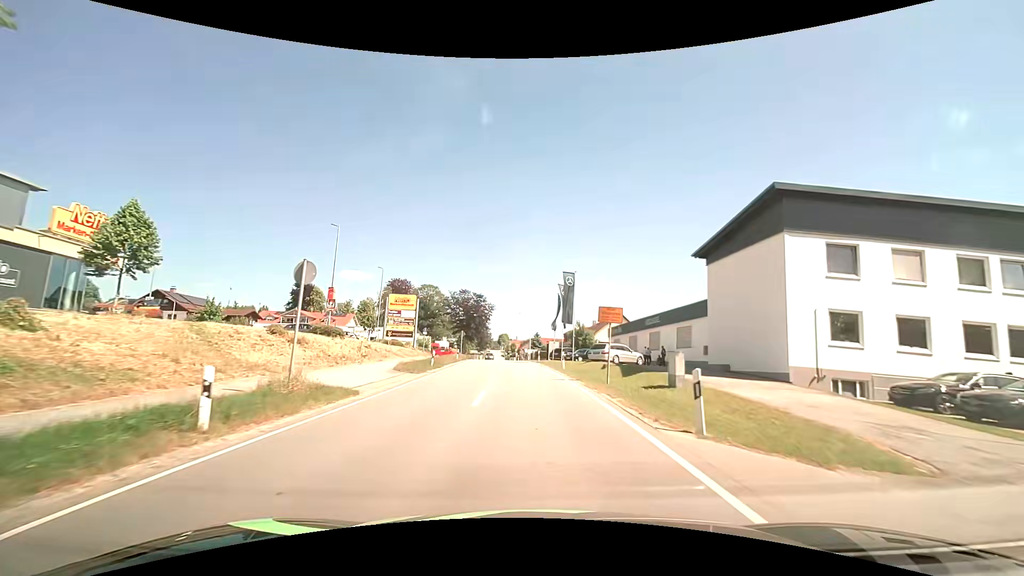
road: tertiary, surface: asphalt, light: Day
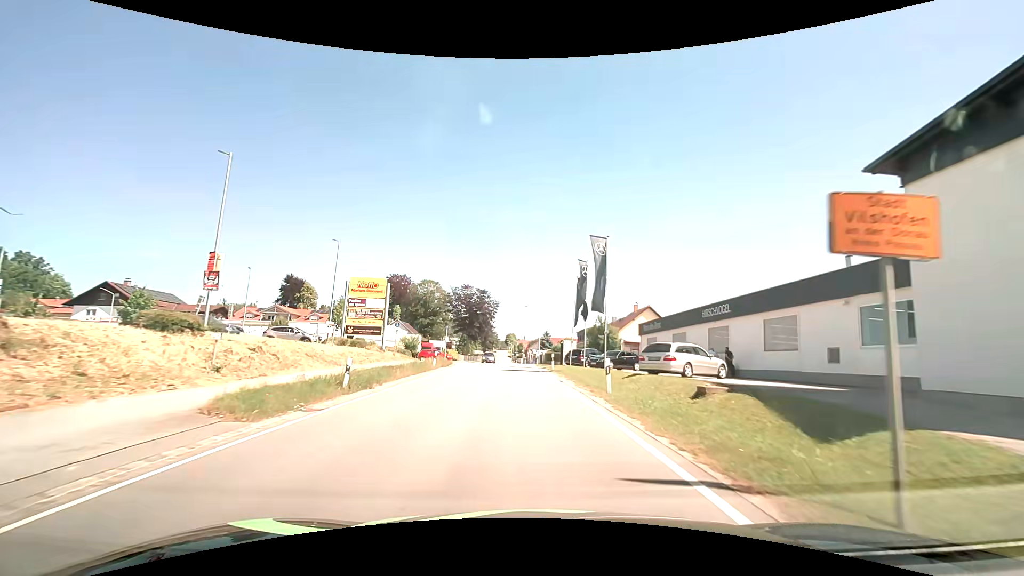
(-0.1, +14.5) m; -1°
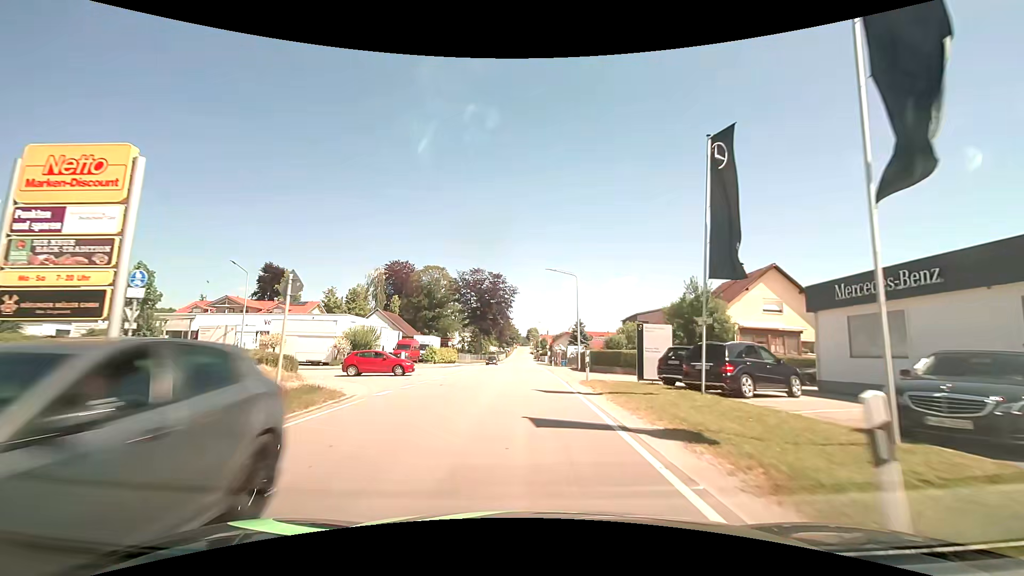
(-0.5, +28.8) m; -2°
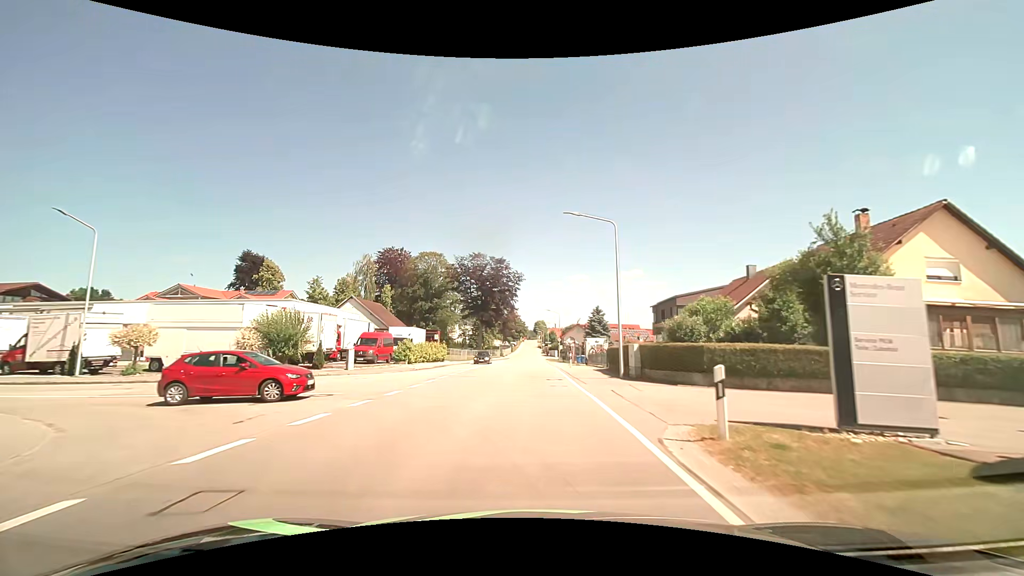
(-0.1, +14.7) m; -1°
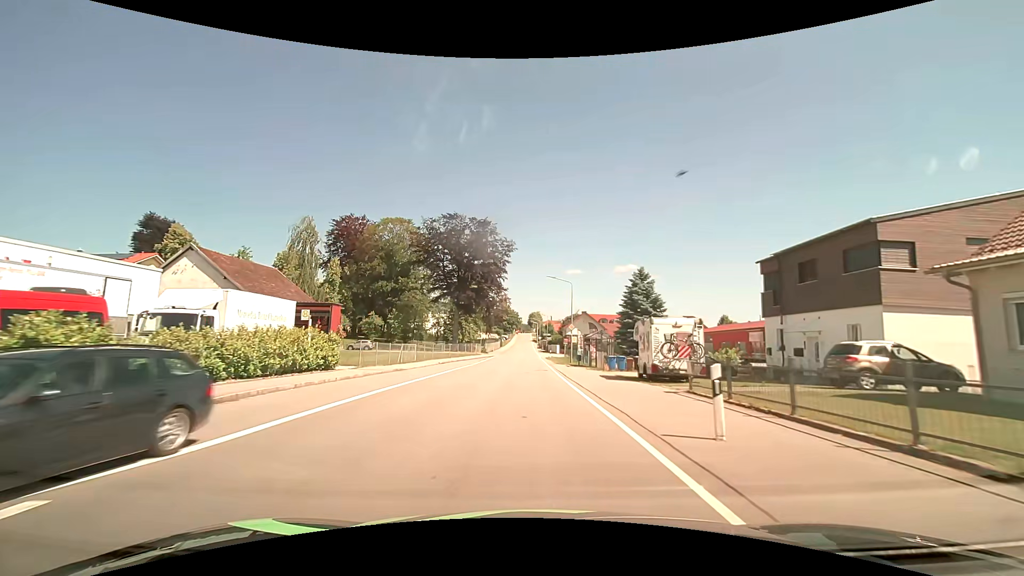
(+0.1, +30.5) m; +1°
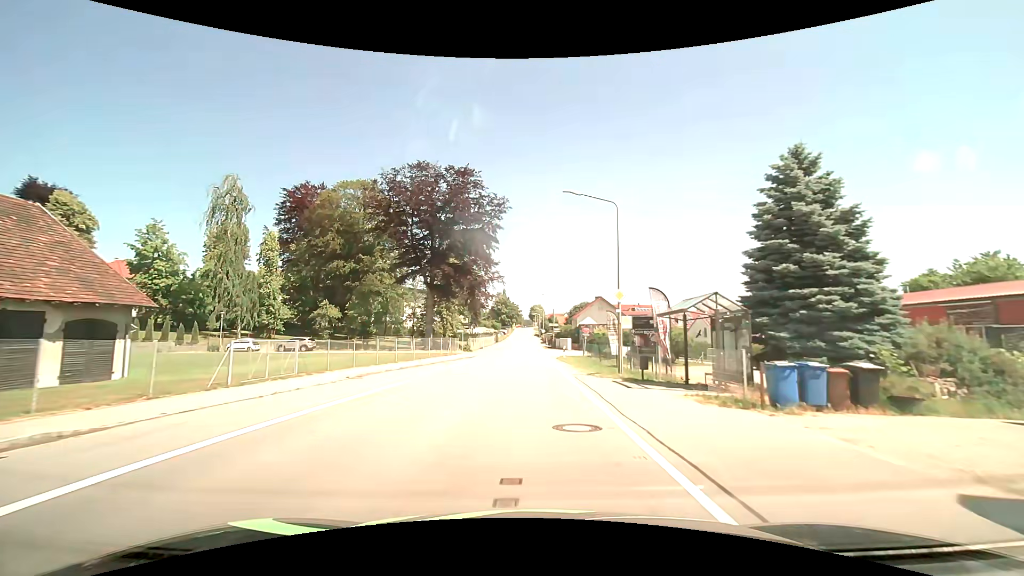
(+0.1, +23.2) m; 0°
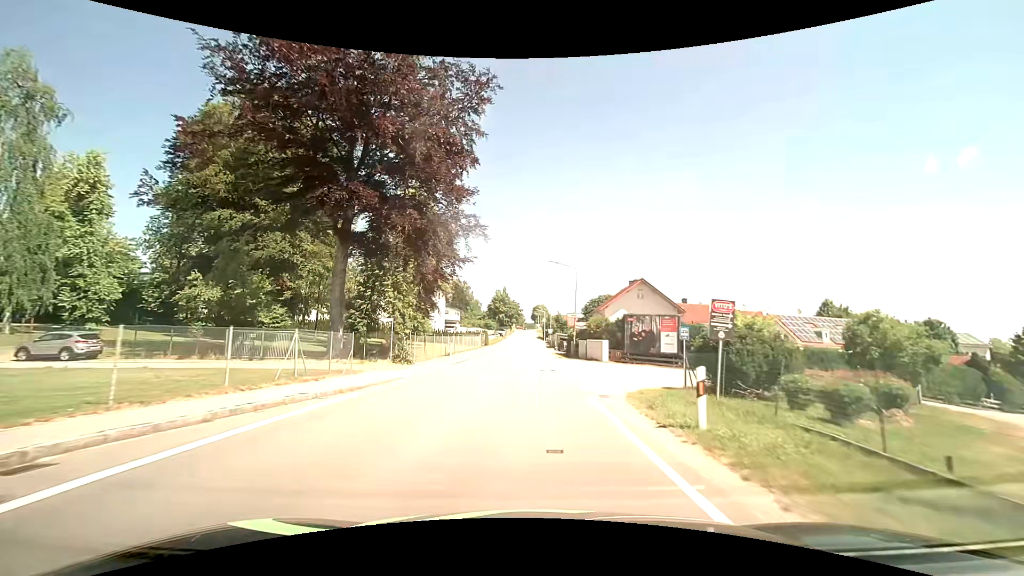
(-0.1, +30.4) m; 0°
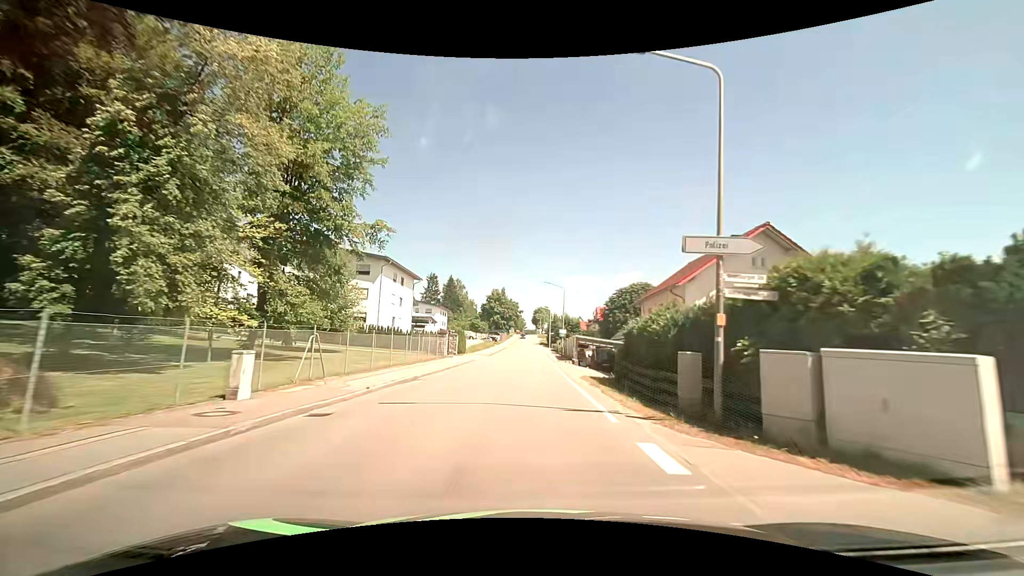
(-0.1, +29.7) m; 0°
(0, +10) (0, +20) (0, +30) (0, +40) (0, +50) (0, +60) (0, +70) (0, +80) (0, +90) (0, +100) m
